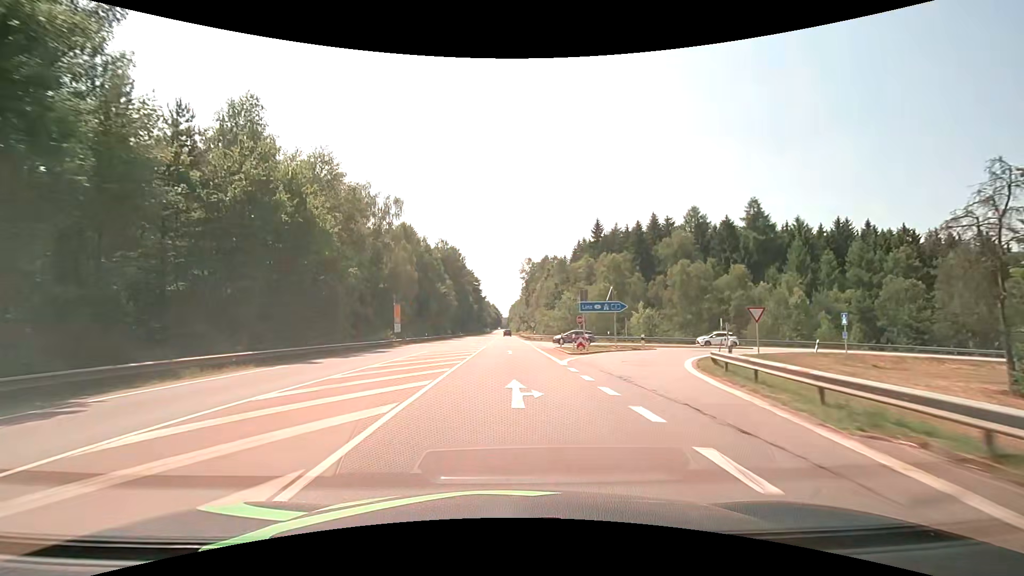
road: secondary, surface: asphalt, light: Day
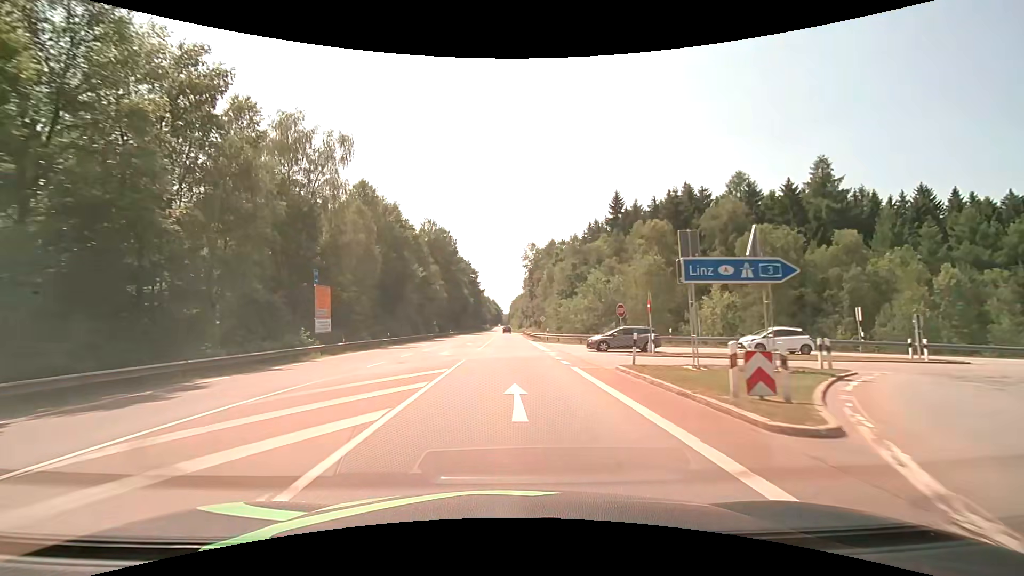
(0.0, +21.4) m; 0°
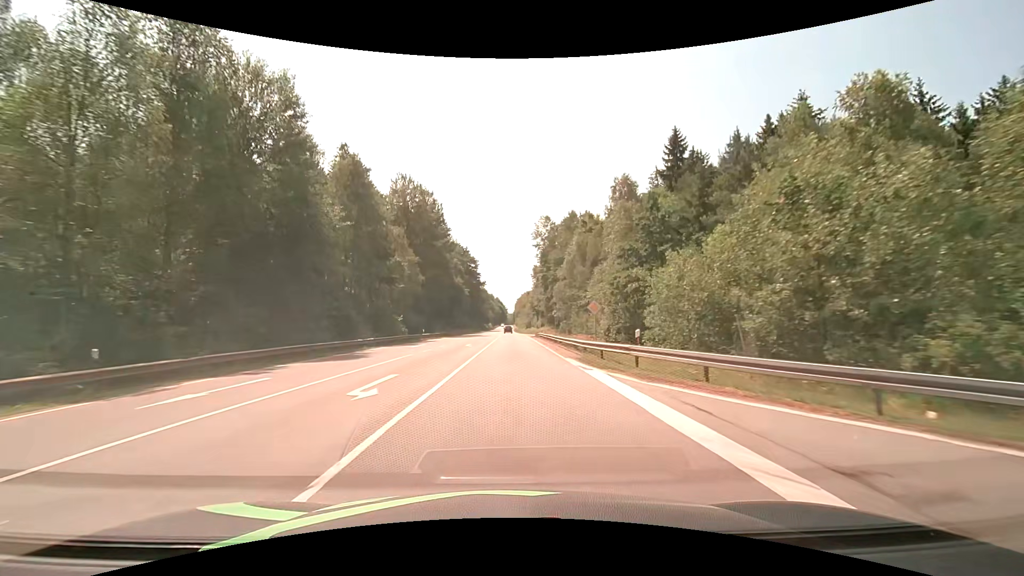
(-0.2, +32.3) m; -1°
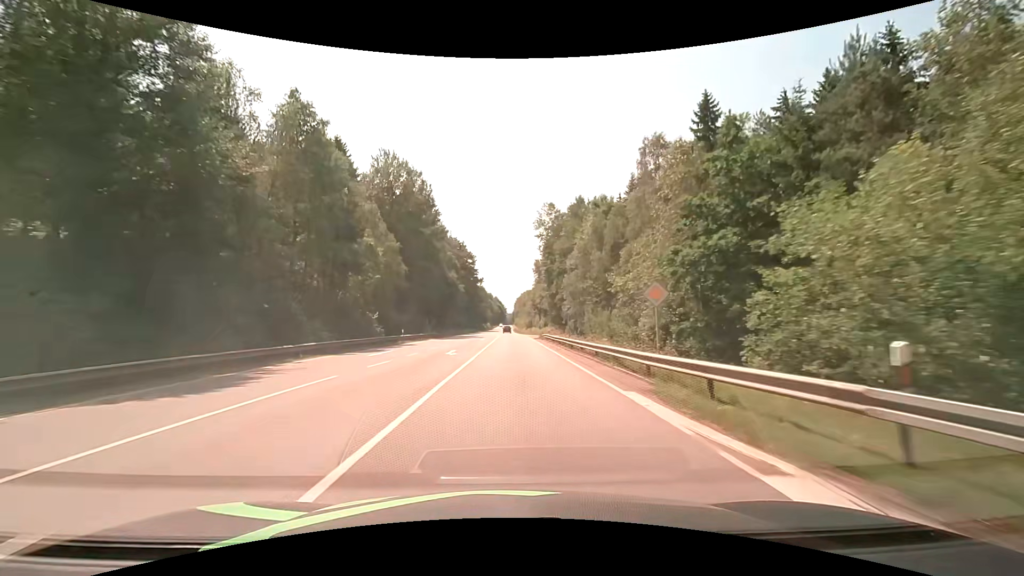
(0.0, +10.8) m; 0°
(0, +10) (0, +20) (0, +30) (0, +40) (0, +50) (0, +60) (0, +70) (0, +80) (0, +90) (0, +100) m
